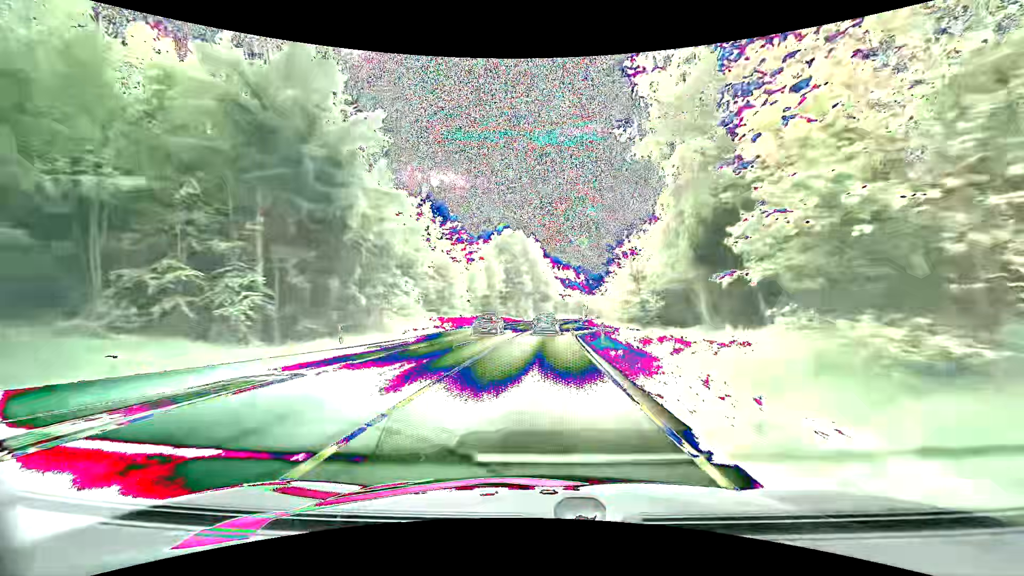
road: primary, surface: asphalt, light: Day
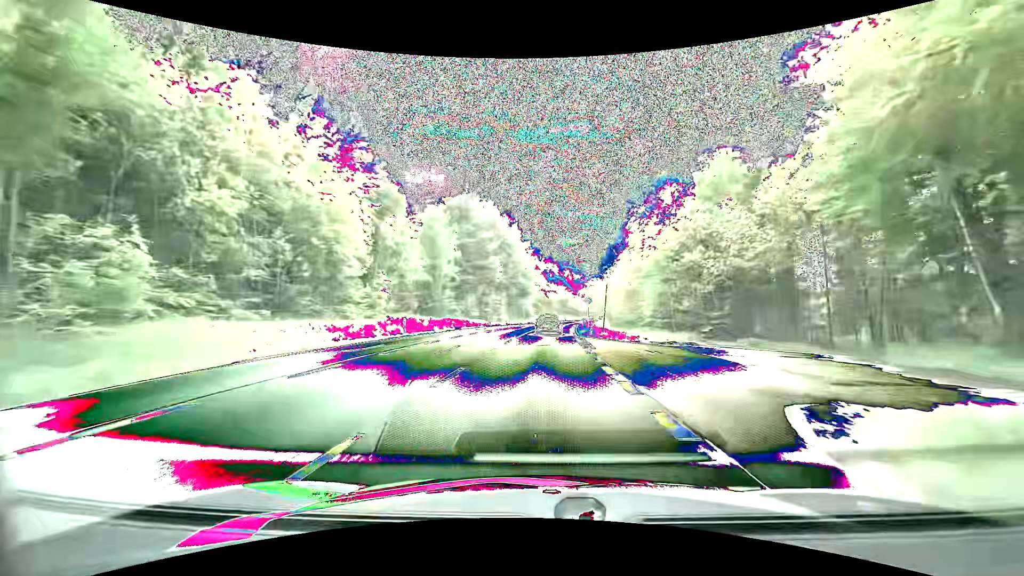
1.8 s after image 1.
(+0.6, +33.6) m; +2°
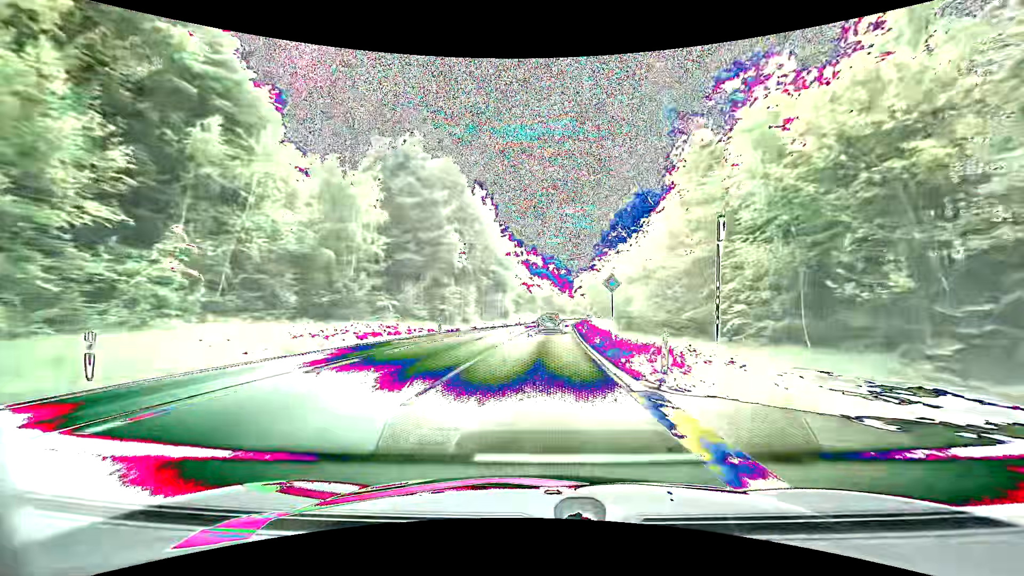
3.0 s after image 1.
(+0.4, +22.7) m; +2°
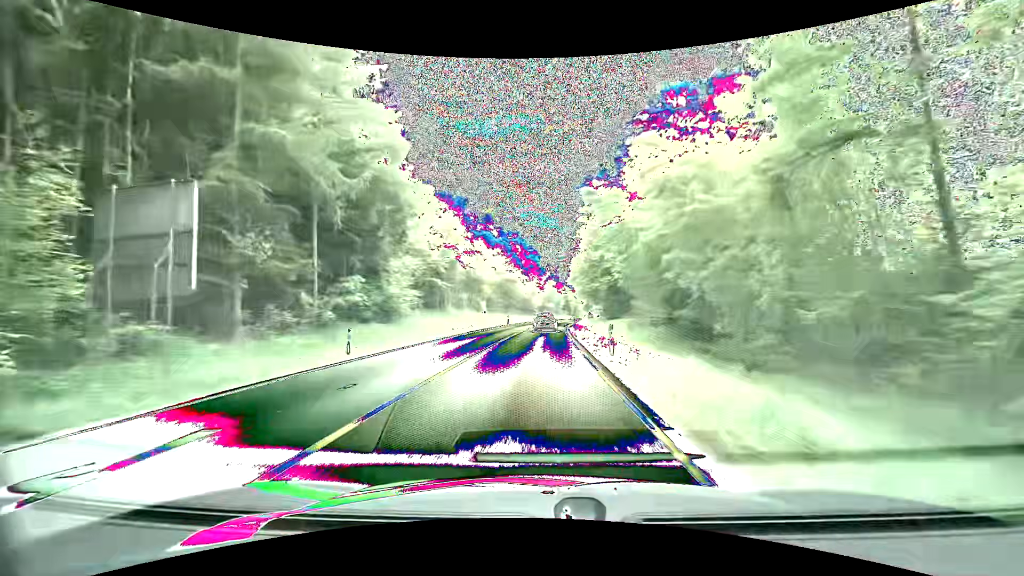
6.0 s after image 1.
(+2.5, +57.8) m; +4°
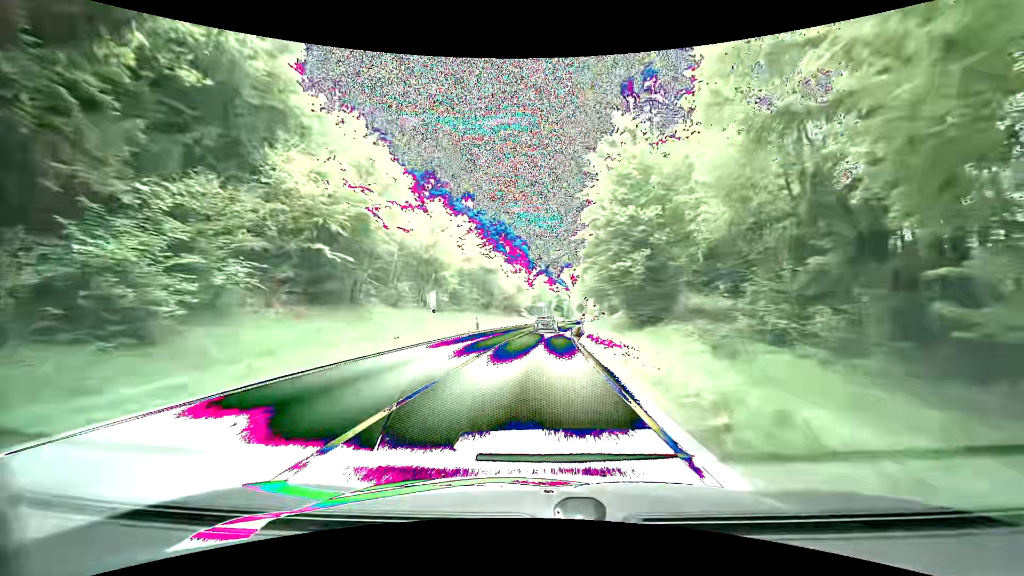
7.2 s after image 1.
(+0.5, +23.6) m; +2°
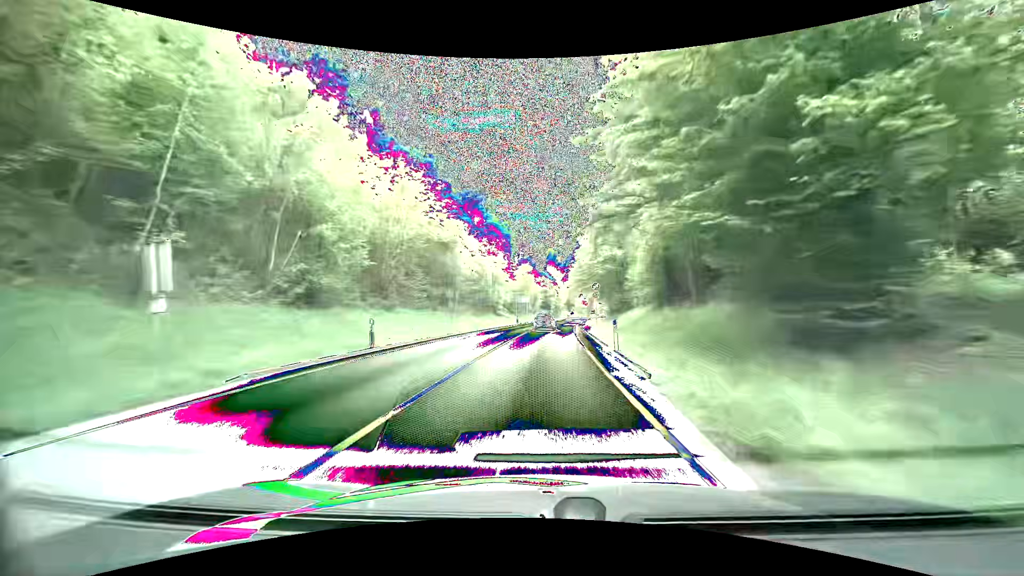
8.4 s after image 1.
(+0.2, +23.9) m; +1°
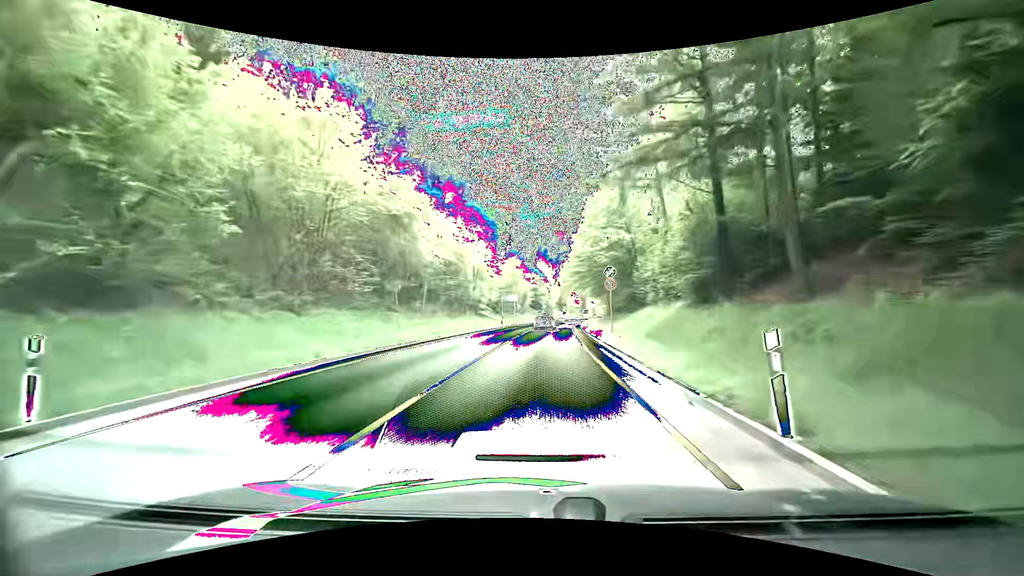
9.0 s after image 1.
(+0.2, +12.1) m; +1°
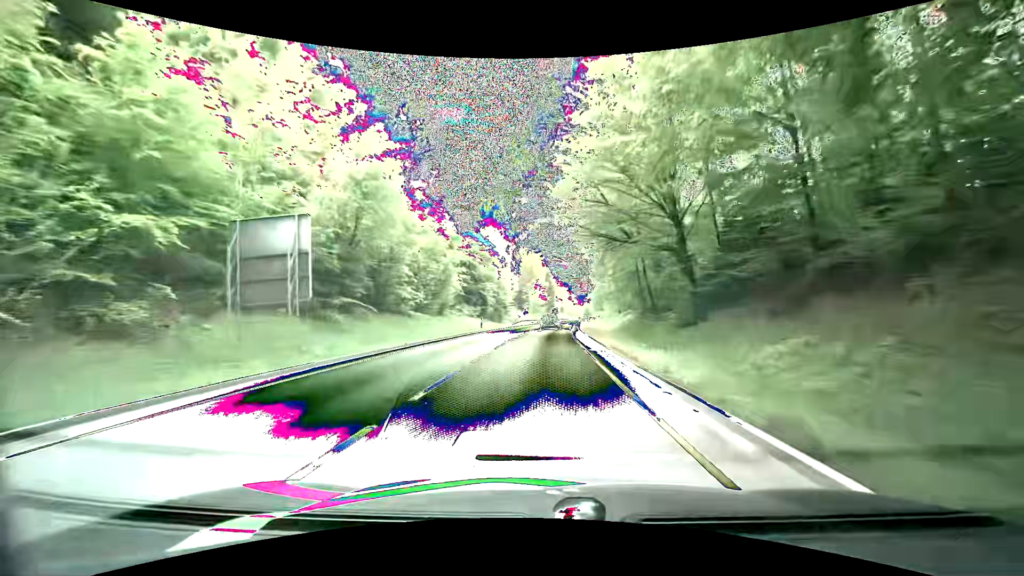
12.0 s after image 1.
(+3.2, +61.3) m; +5°
(0, +10) (0, +20) (+1, +30) (+1, +40) (+2, +50) (+2, +60) (+3, +70) (+4, +80) (+5, +90) (+6, +100) m
